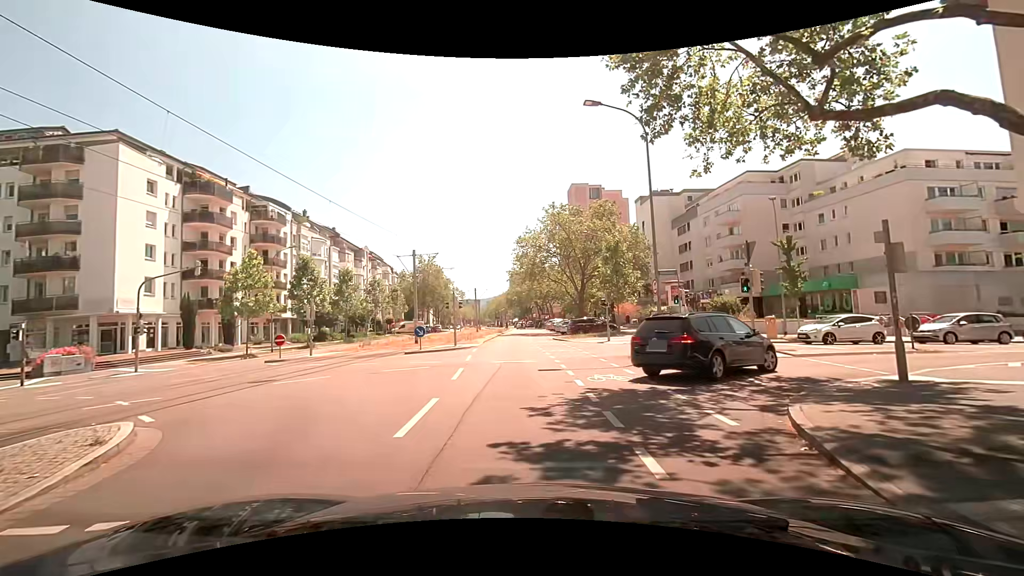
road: tertiary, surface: asphalt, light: Day
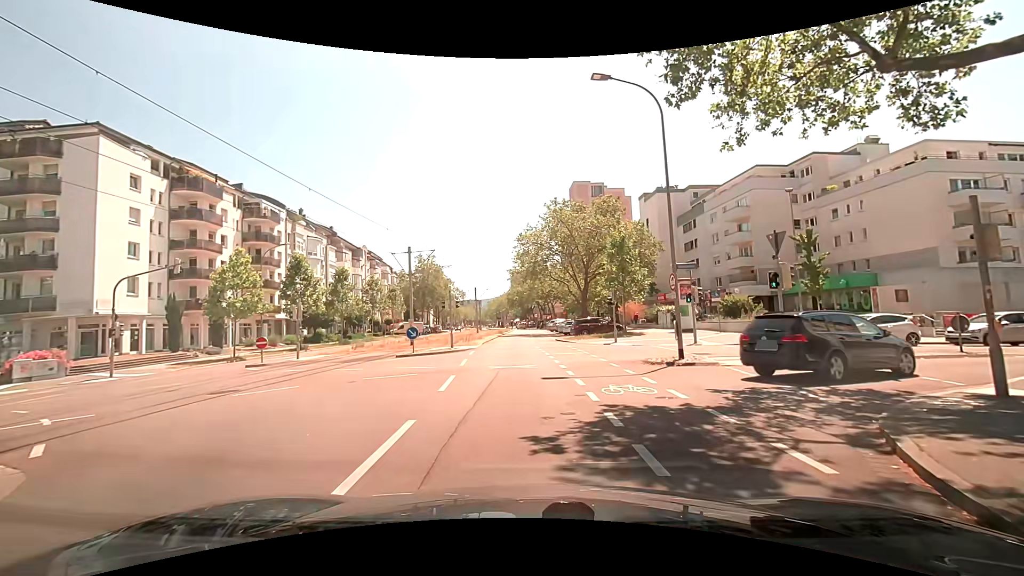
(0.0, +2.1) m; -1°
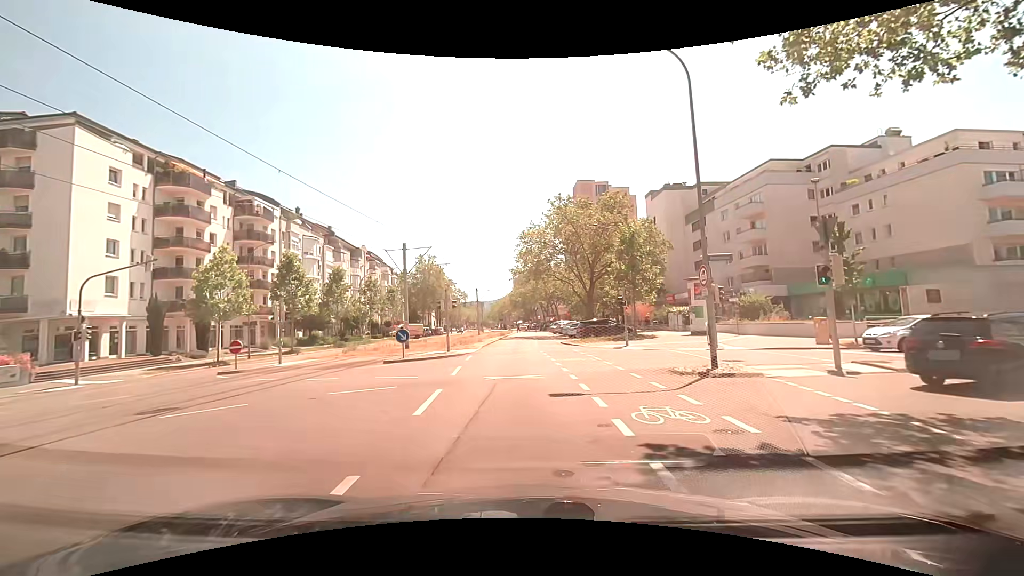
(0.0, +2.6) m; +1°
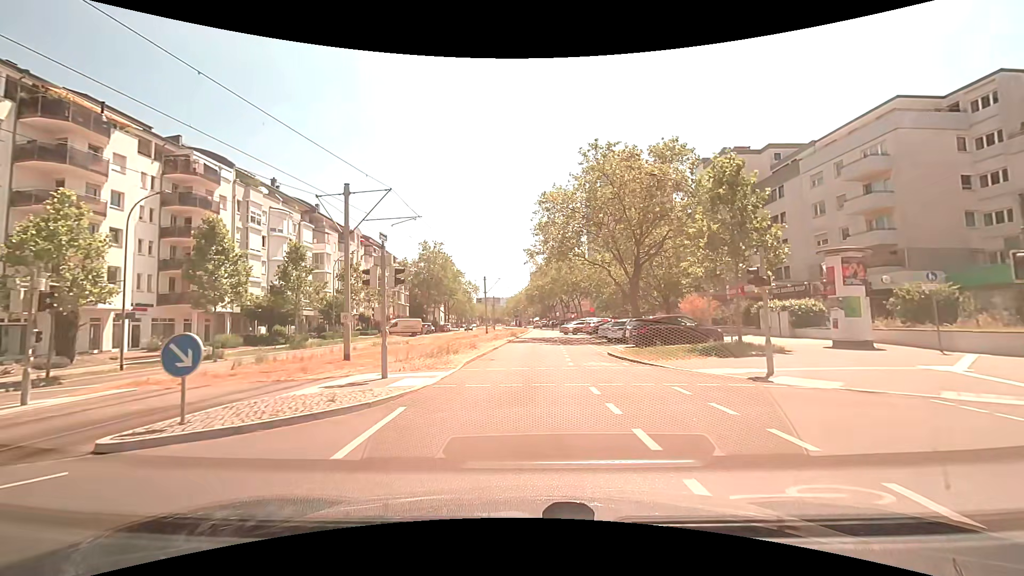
(-0.3, +14.8) m; -1°
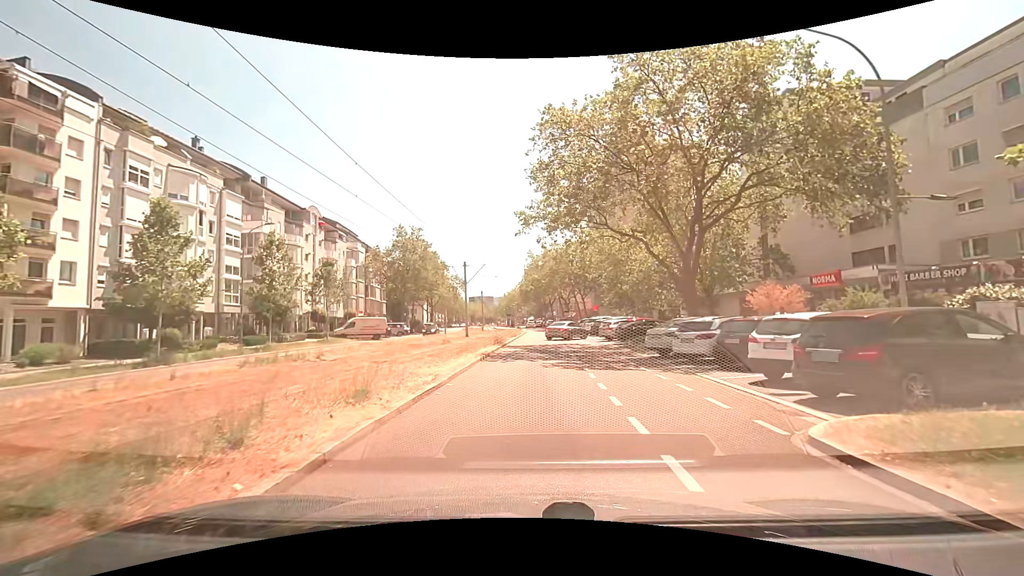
(-0.1, +15.1) m; 0°
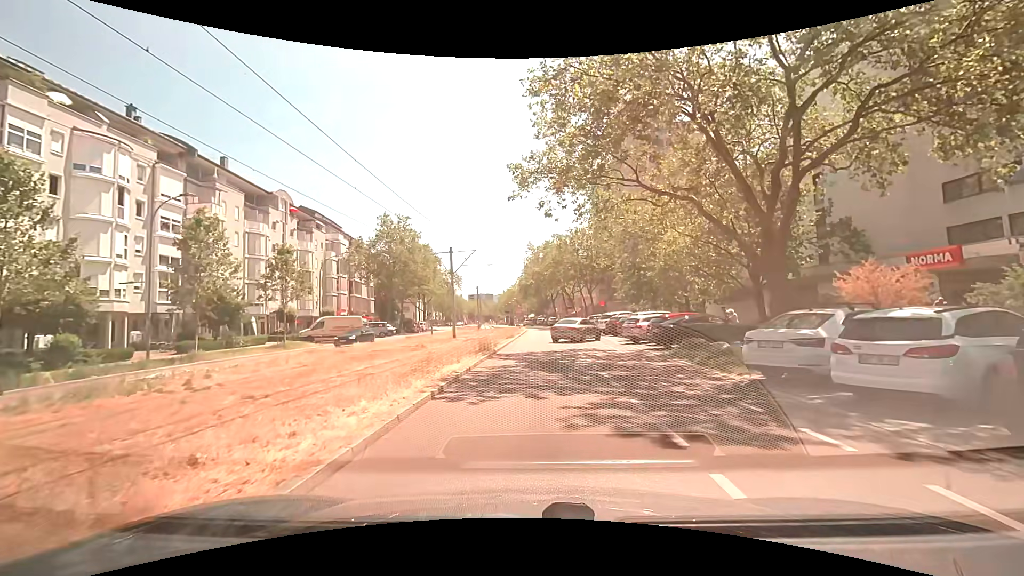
(0.0, +8.6) m; -1°
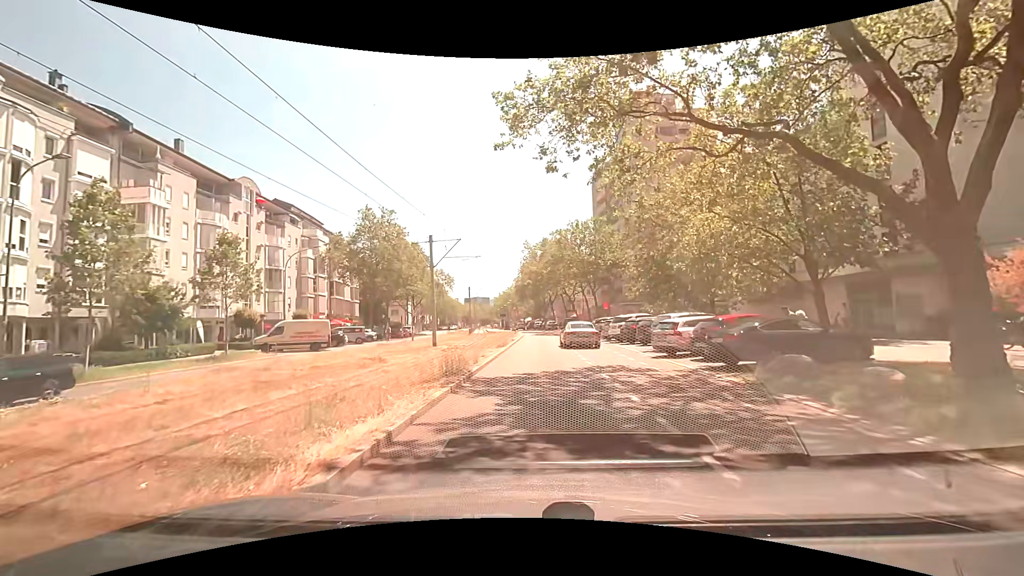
(+0.1, +7.2) m; +2°
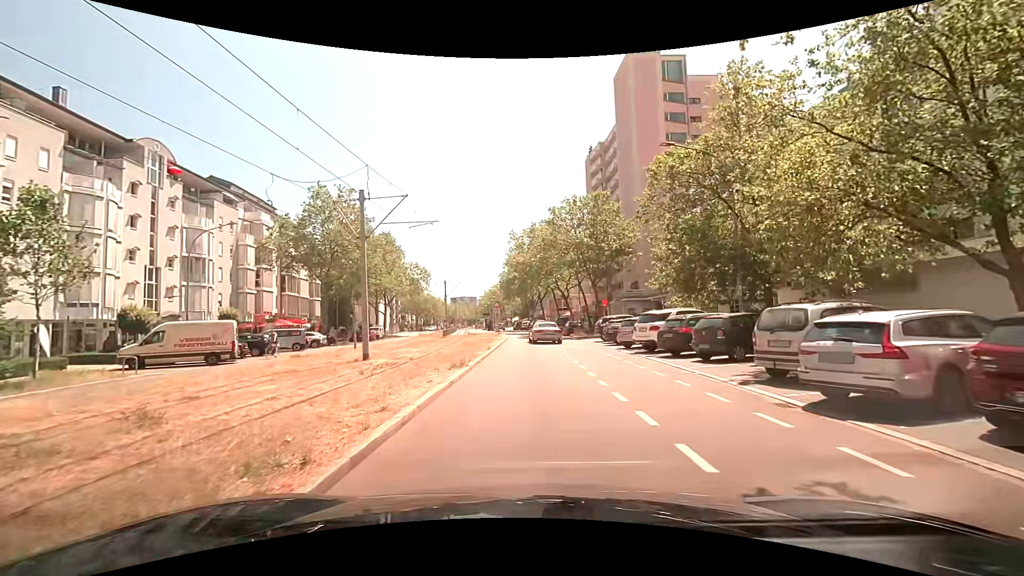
(0.0, +11.8) m; +1°
